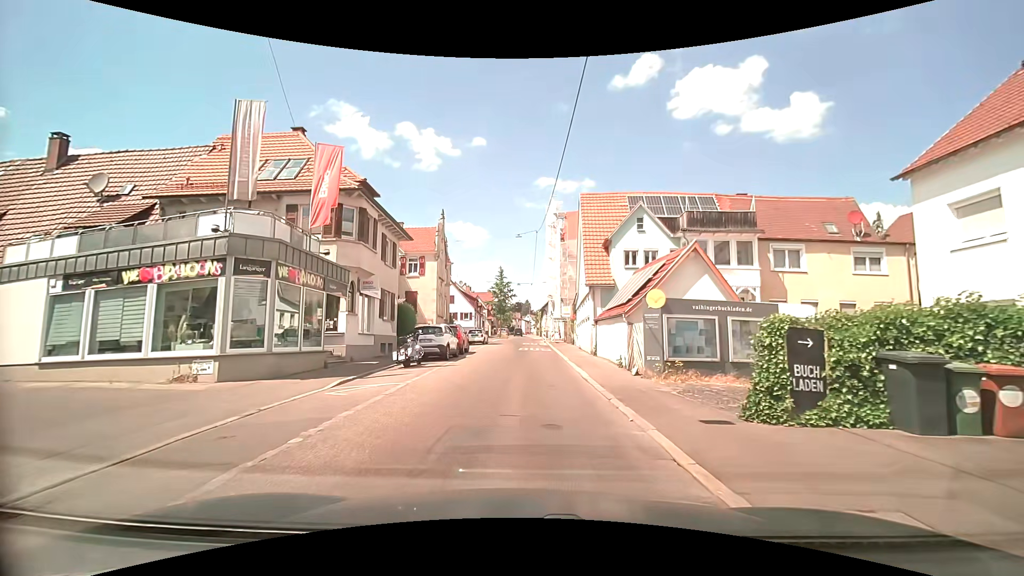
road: tertiary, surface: asphalt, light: Day
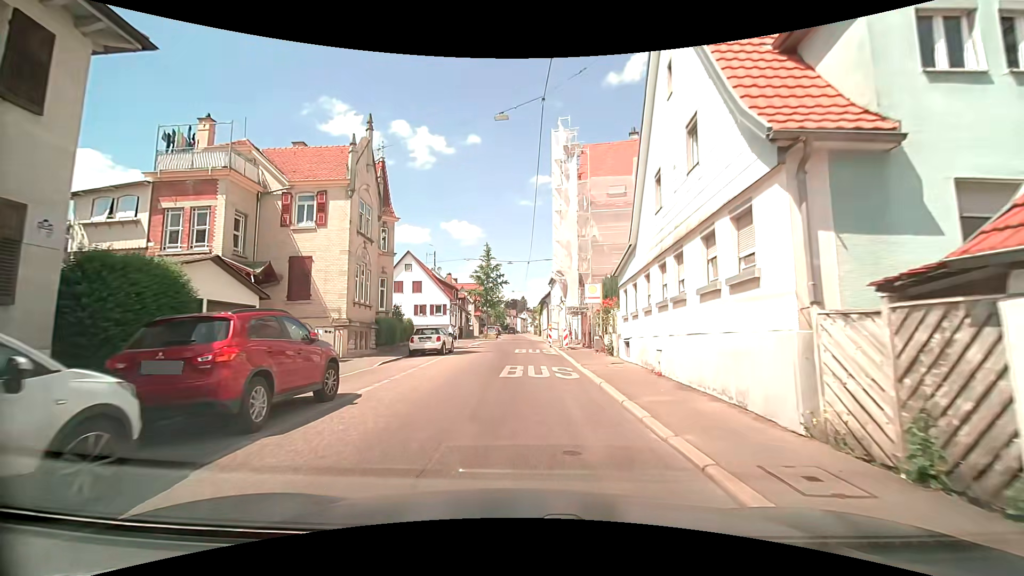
(+0.7, +20.3) m; +3°
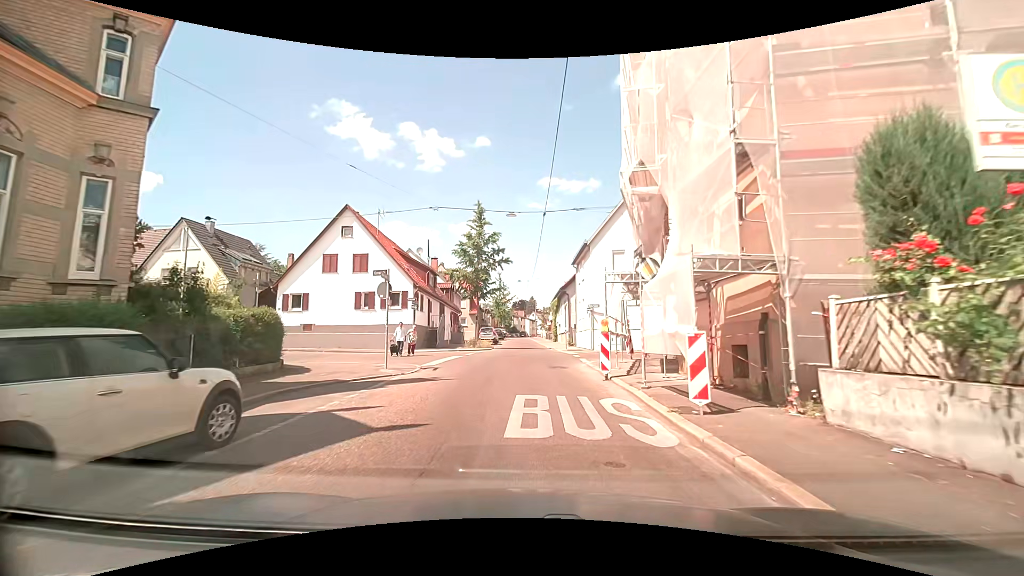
(-0.6, +20.9) m; -1°
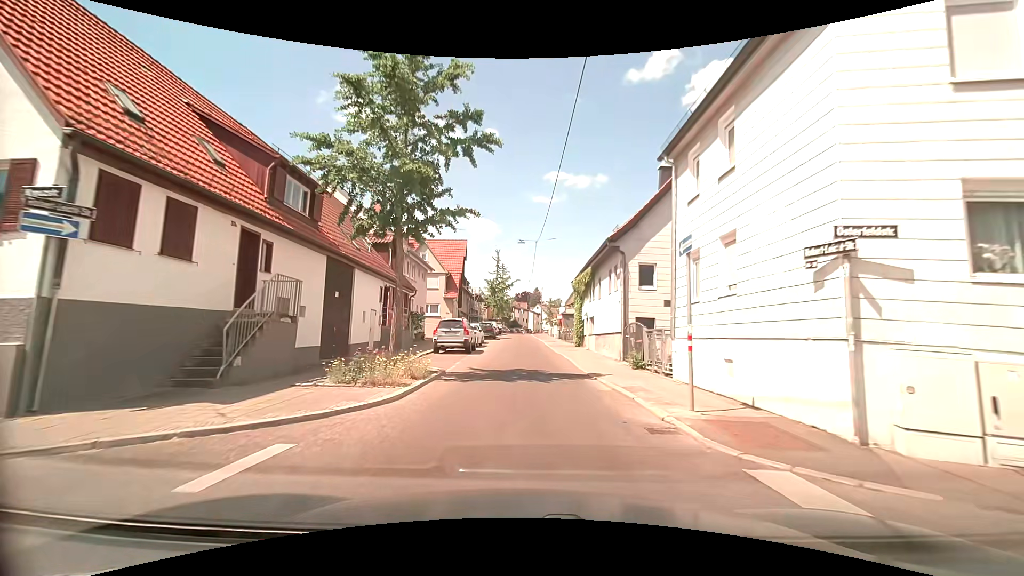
(-0.1, +25.2) m; 0°
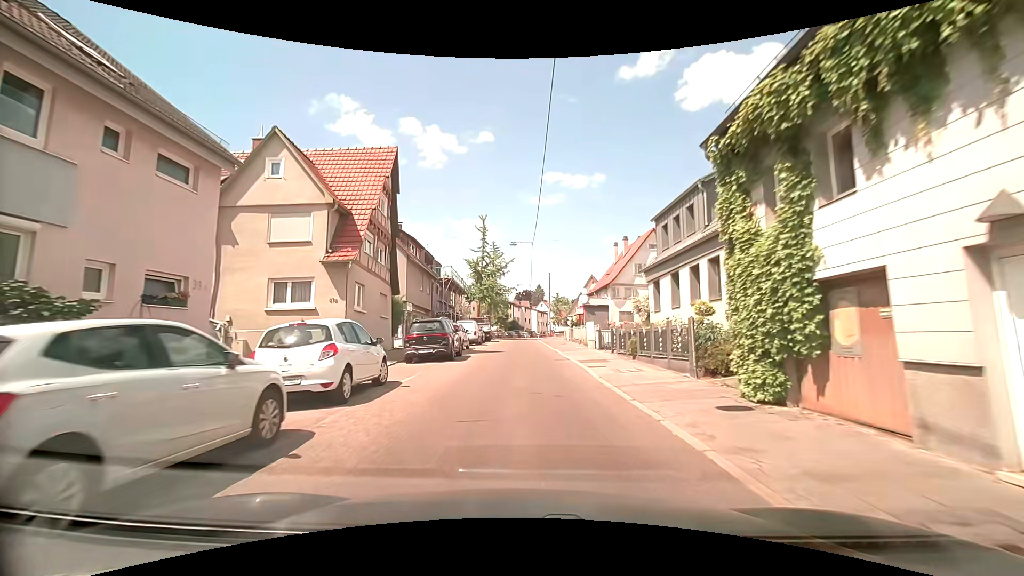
(-0.2, +28.6) m; -1°
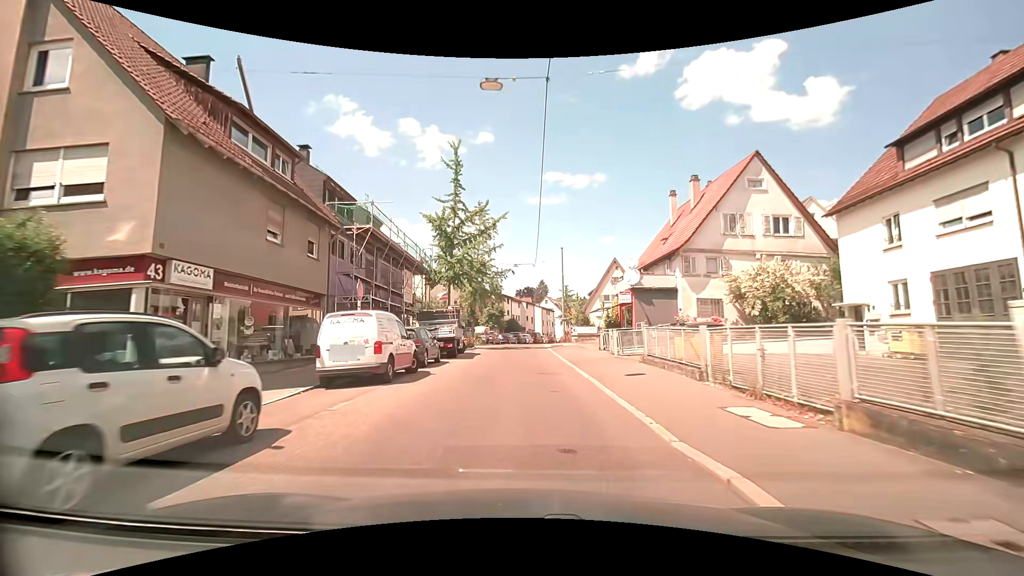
(+0.2, +23.9) m; +1°
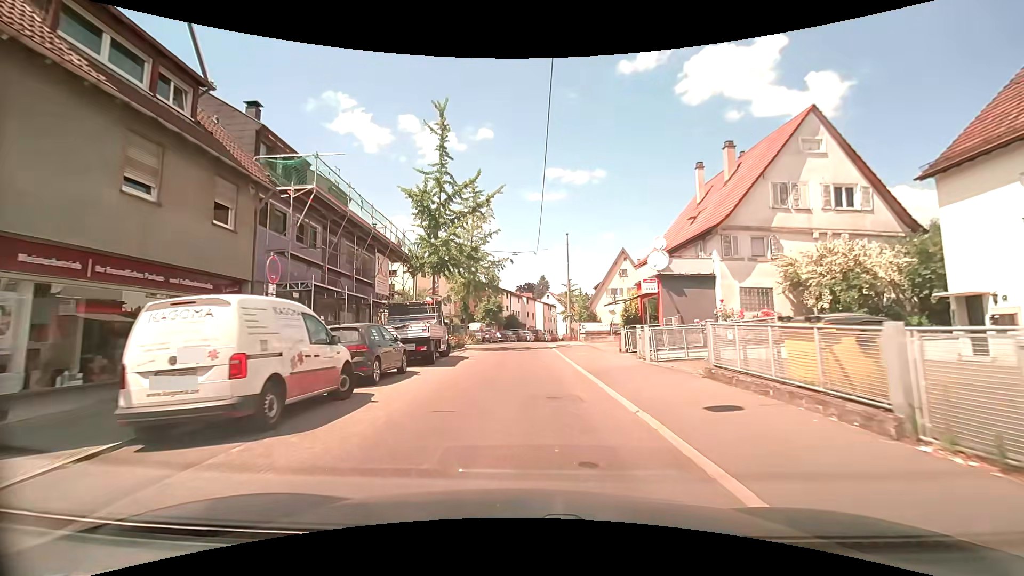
(0.0, +5.8) m; +1°
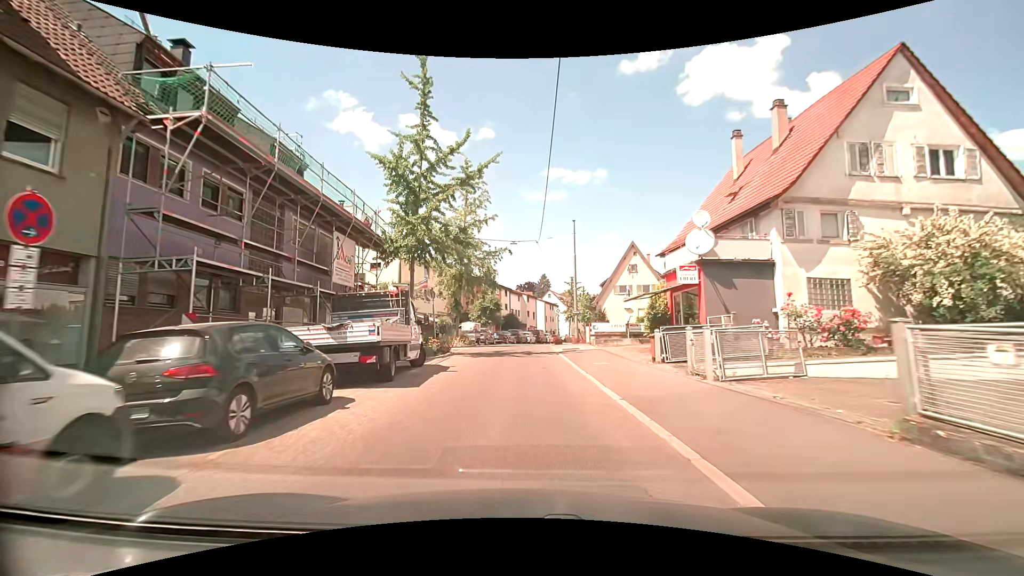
(-0.1, +5.6) m; -1°
(0, +10) (0, +20) (0, +30) (0, +40) (+1, +50) (+3, +60) (+5, +69) (+8, +79) (+11, +89) (+14, +98) m
